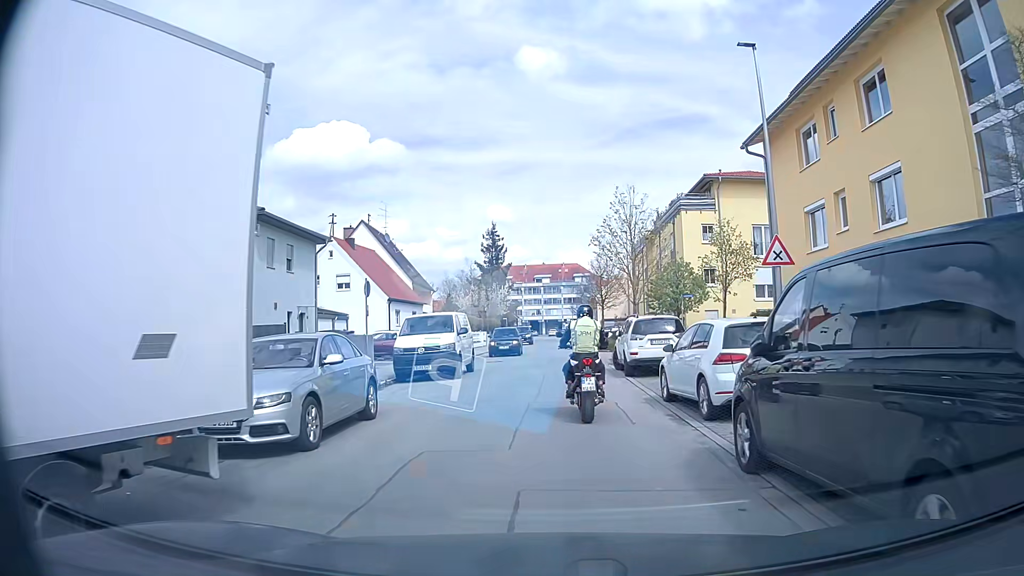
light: Day
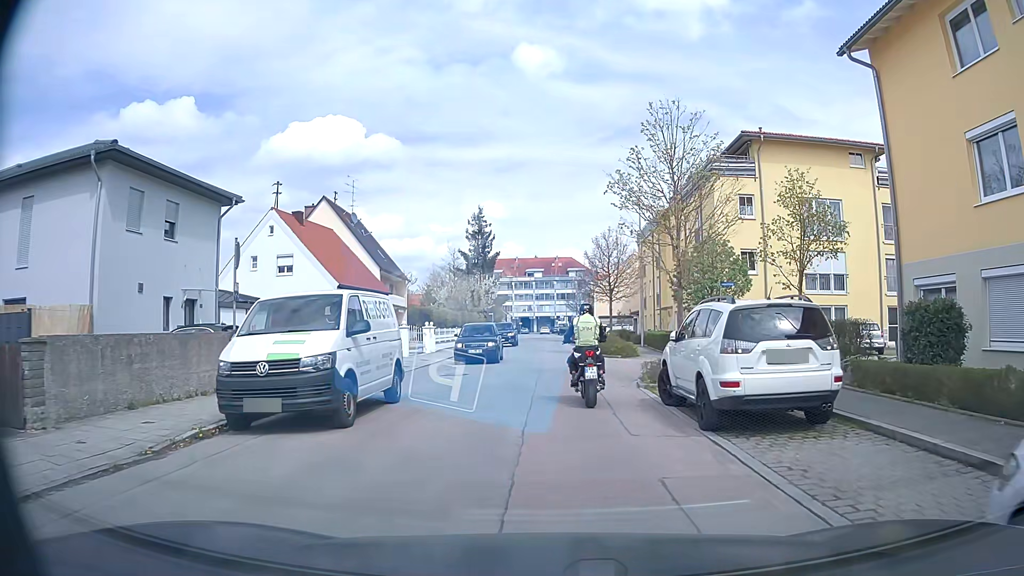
(+0.1, +10.2) m; +2°
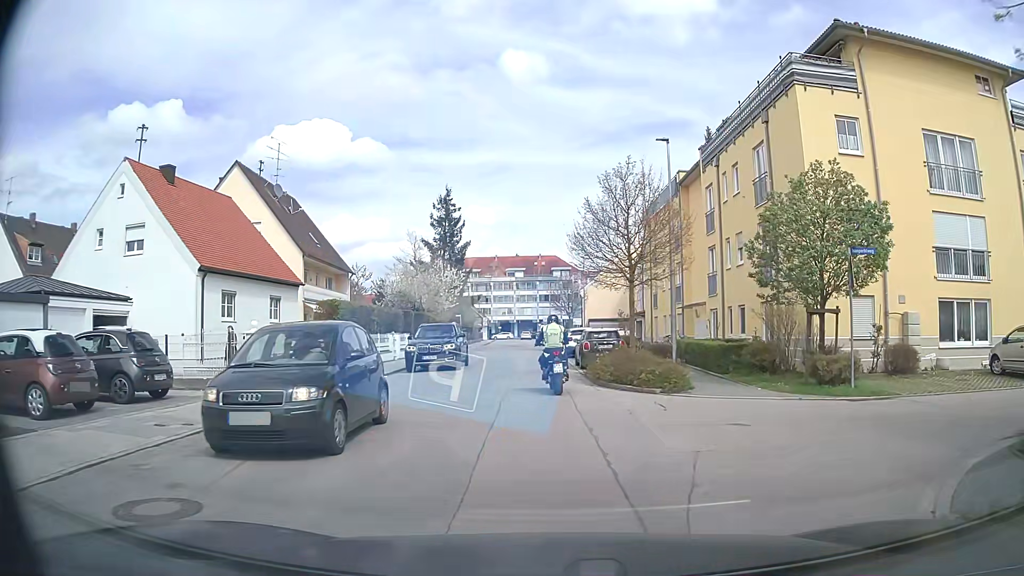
(+0.1, +14.6) m; +1°
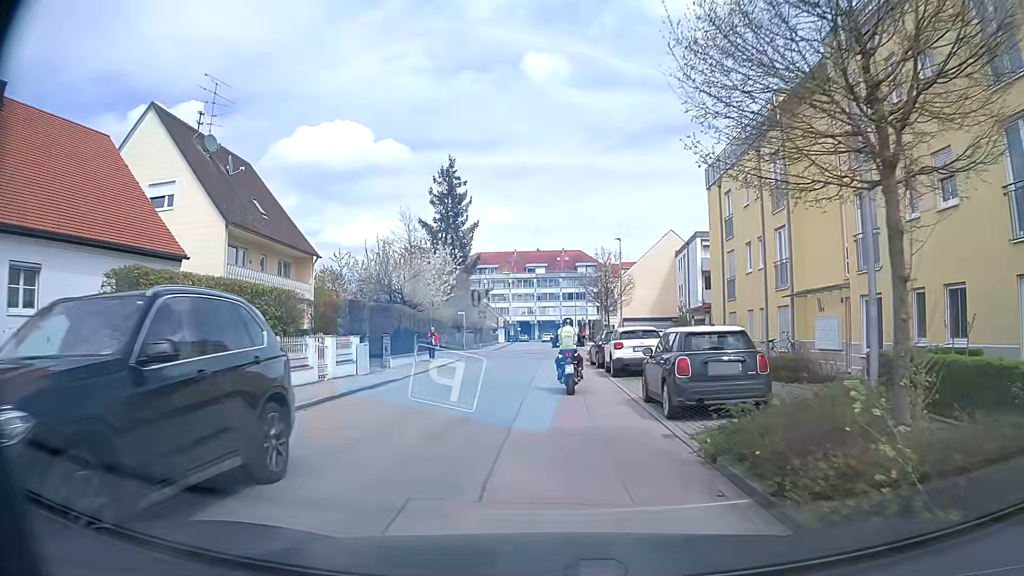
(-0.4, +13.8) m; -2°
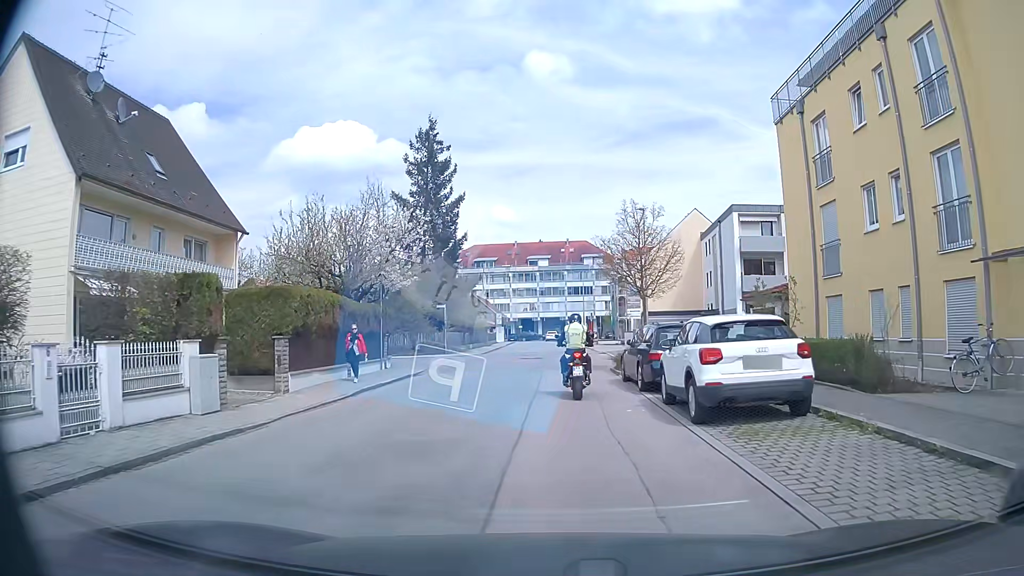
(-0.1, +11.2) m; 0°
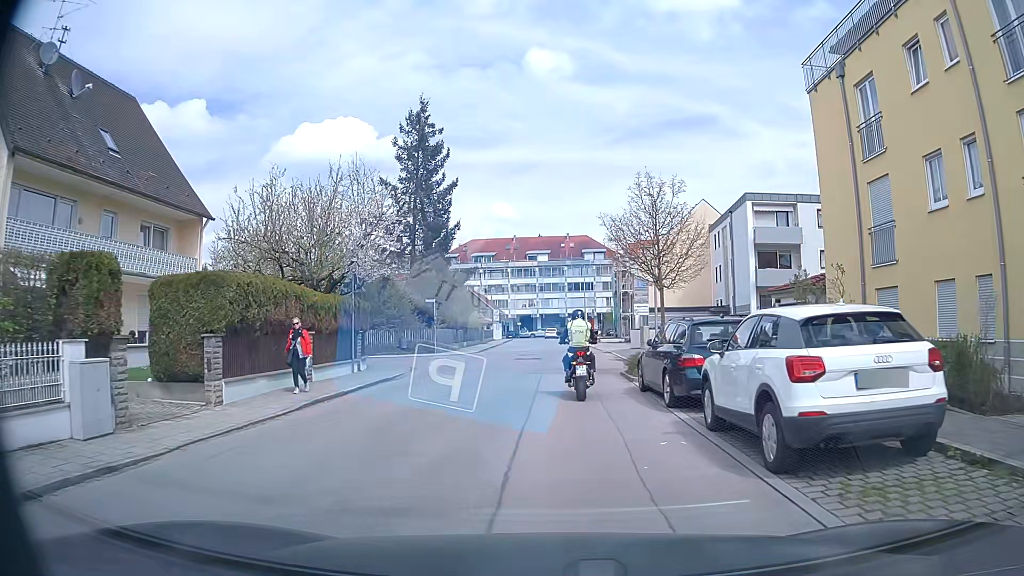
(-0.1, +3.5) m; -1°
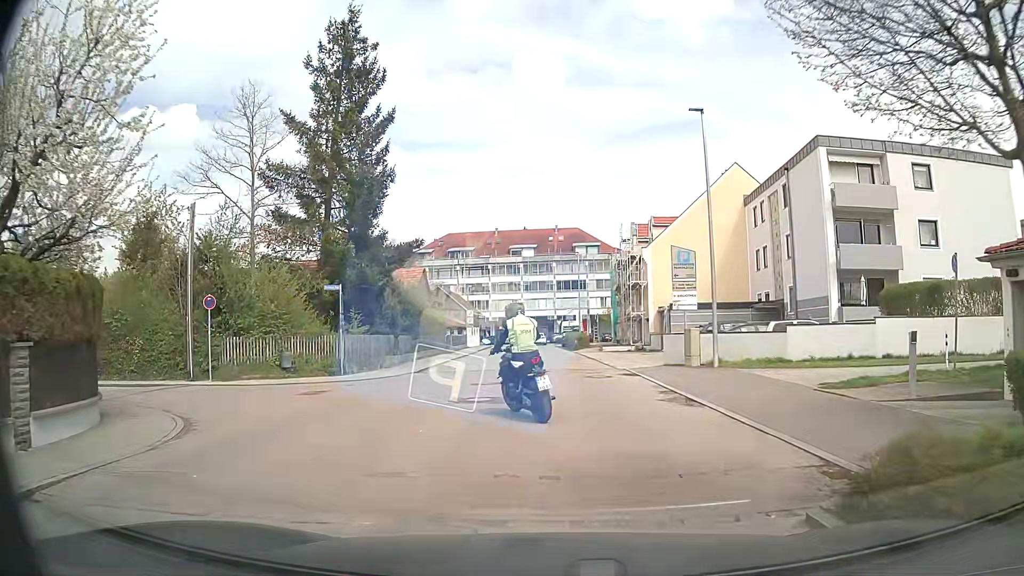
(+0.1, +14.9) m; +2°
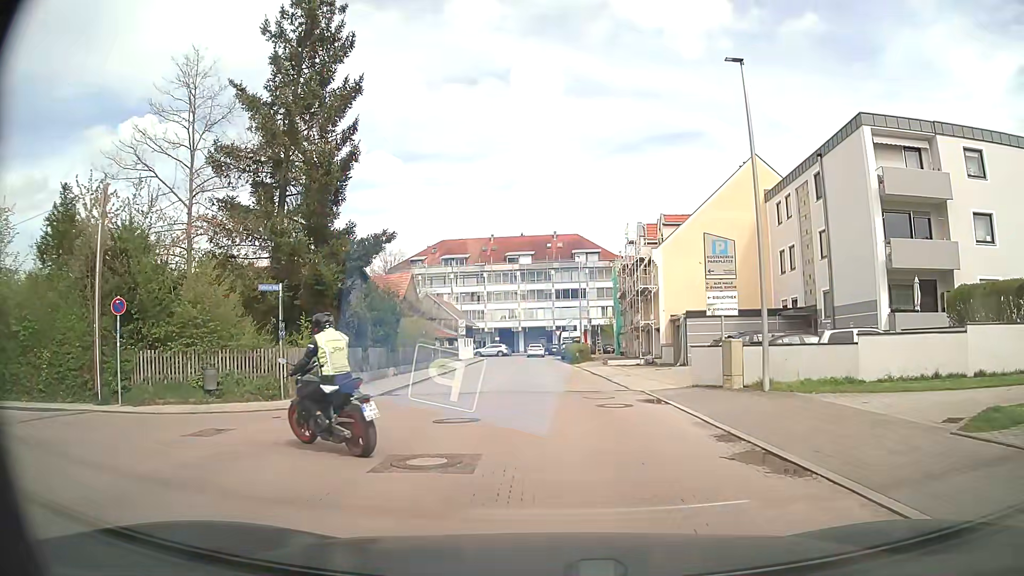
(0.0, +5.0) m; 0°
